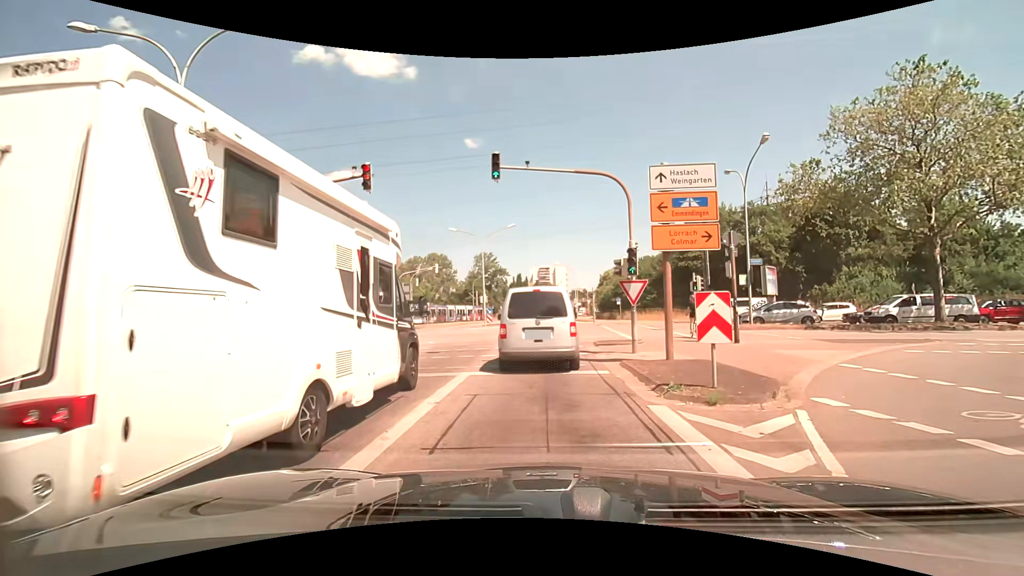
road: secondary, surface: asphalt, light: Day
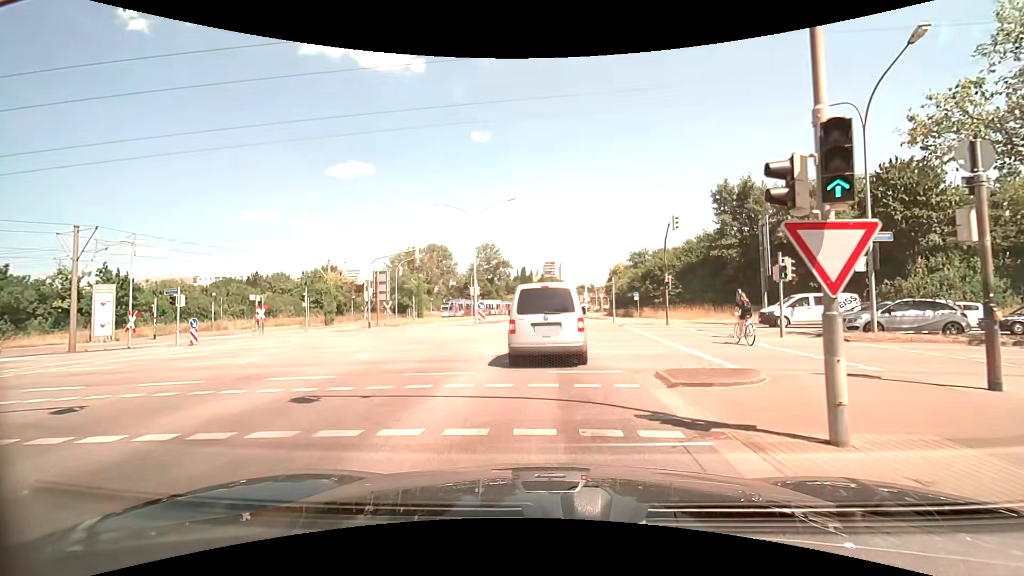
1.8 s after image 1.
(-0.1, +10.0) m; 0°
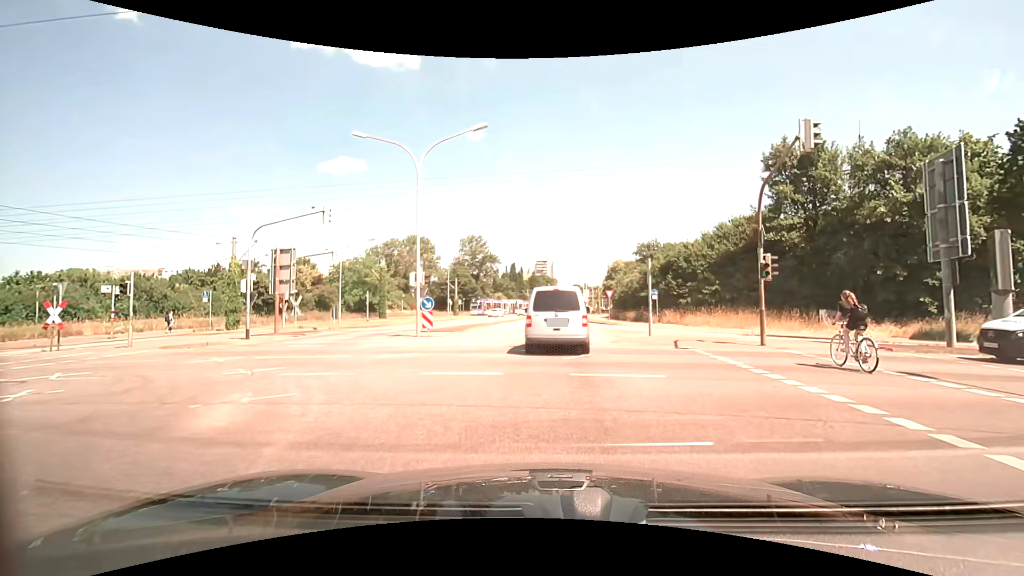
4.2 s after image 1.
(0.0, +15.3) m; 0°
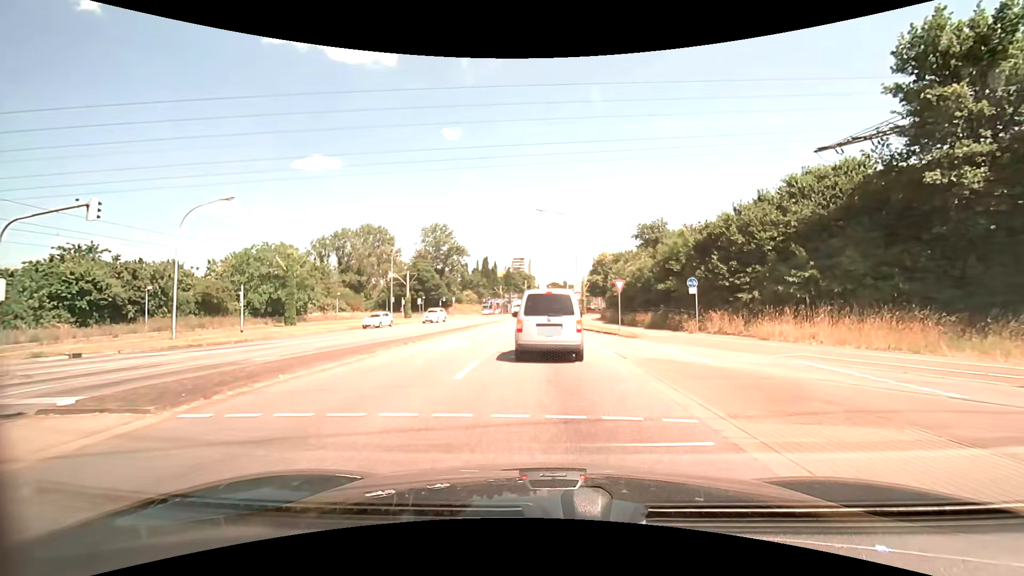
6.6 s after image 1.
(+0.5, +19.1) m; +3°
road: tertiary
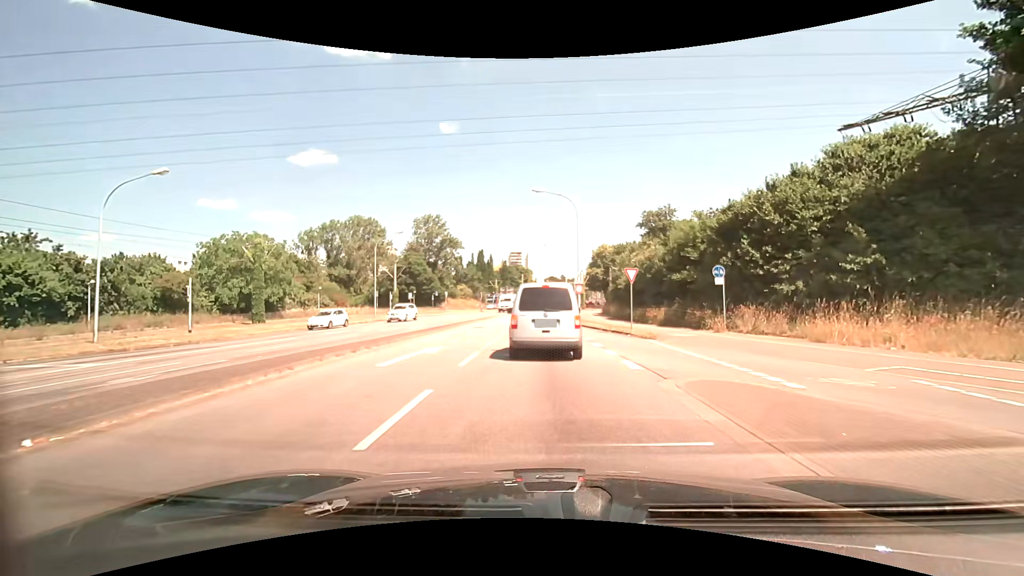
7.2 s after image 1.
(0.0, +4.9) m; +1°
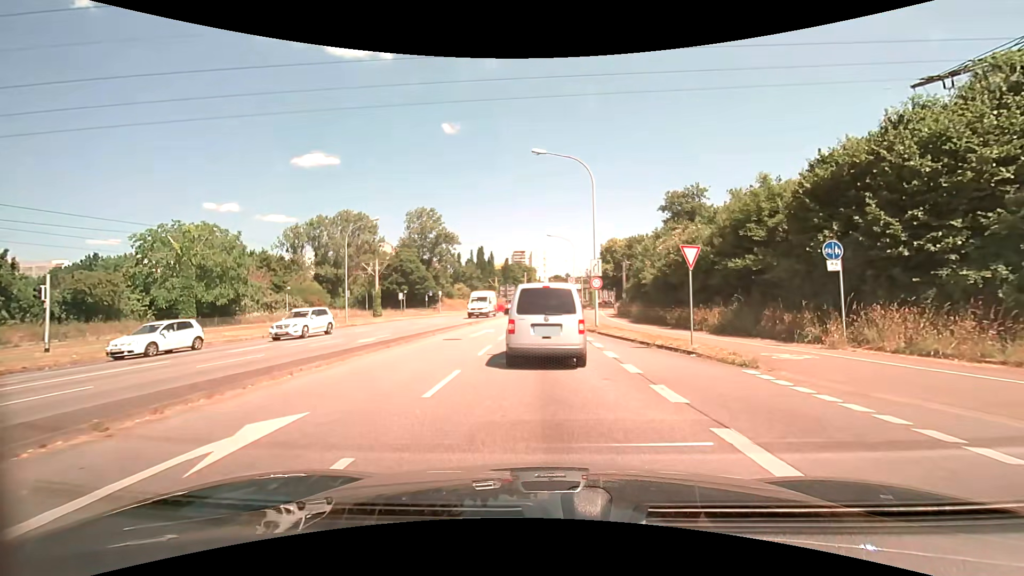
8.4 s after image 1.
(-0.2, +9.3) m; -1°
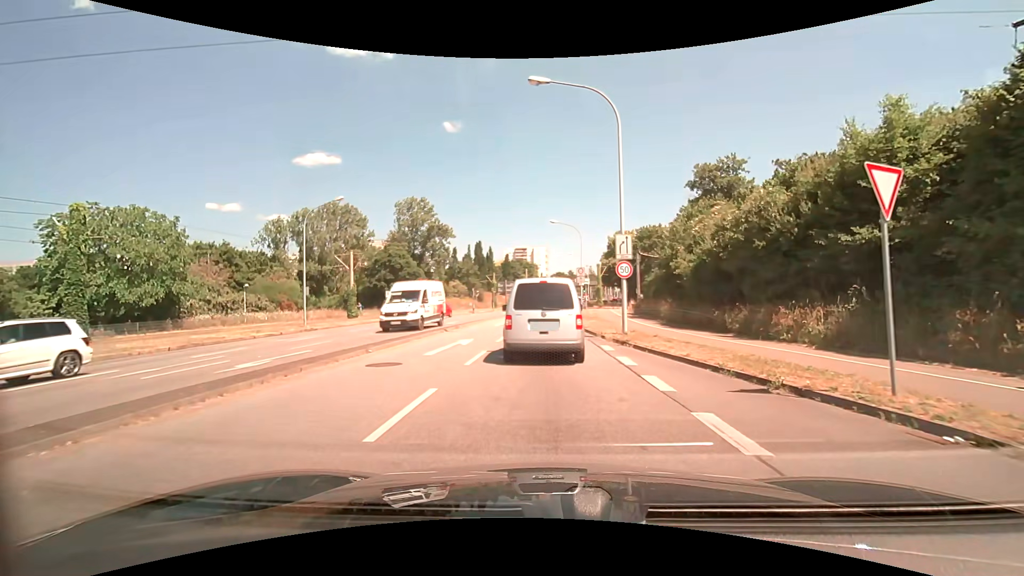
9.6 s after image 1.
(0.0, +8.5) m; 0°
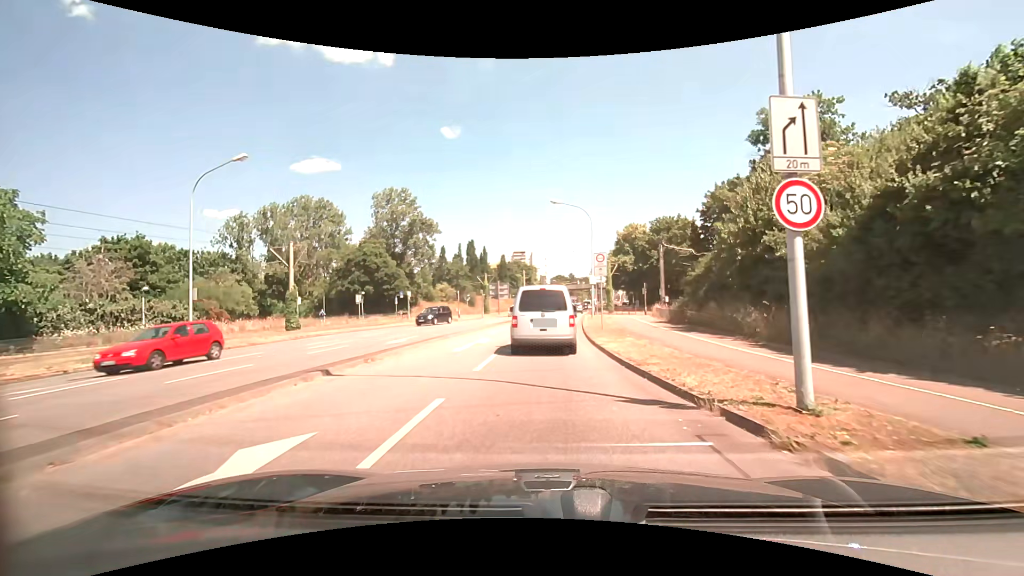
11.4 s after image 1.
(-0.2, +12.4) m; -1°
(0, +10) (0, +20) (+1, +30) (+1, +40) (+2, +50) (+3, +60) (+4, +70) (+5, +80) (+6, +90) (+8, +100) m
